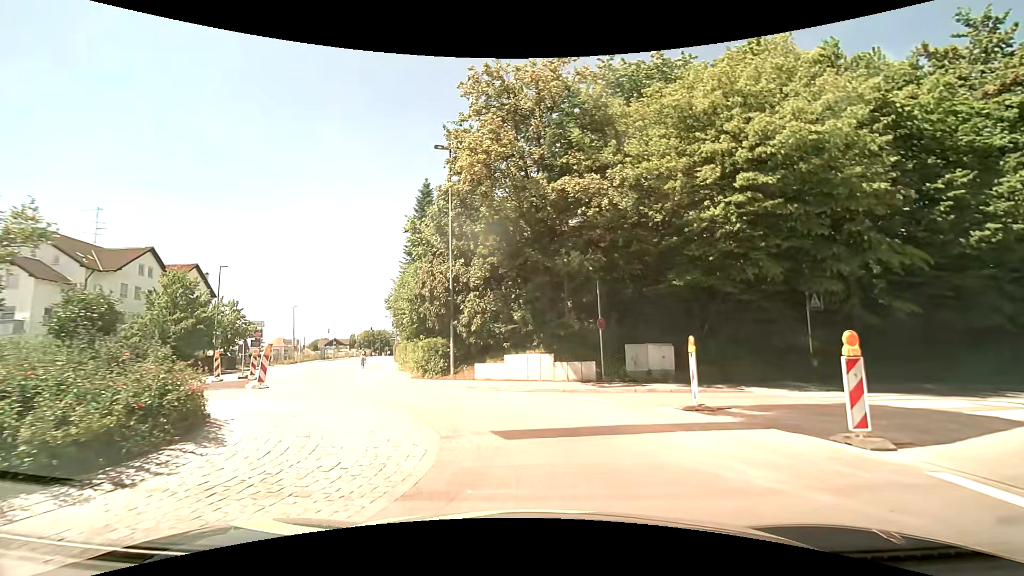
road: tertiary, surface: asphalt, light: Day
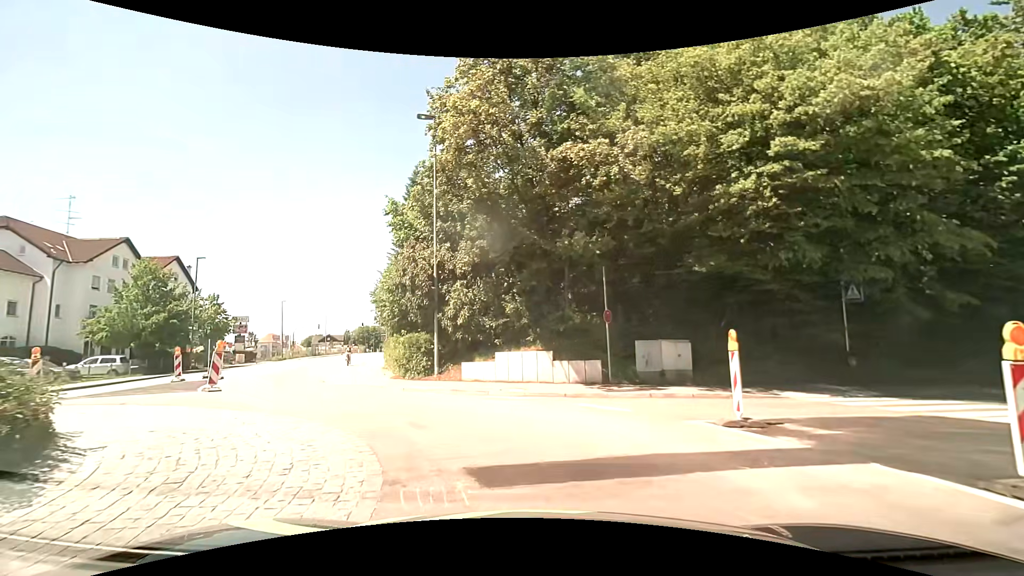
(0.0, +2.7) m; +1°
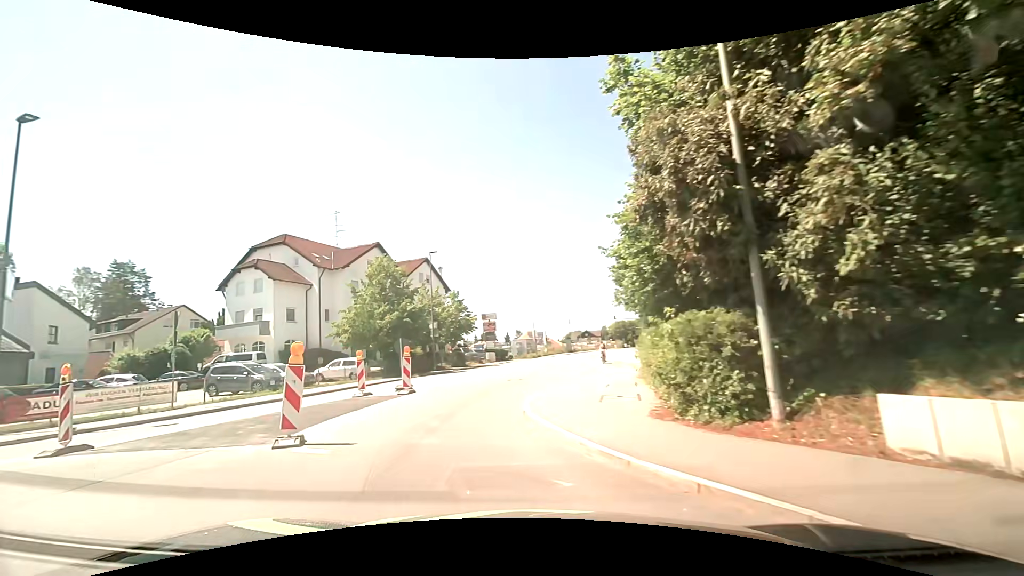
(-2.0, +11.2) m; -29°
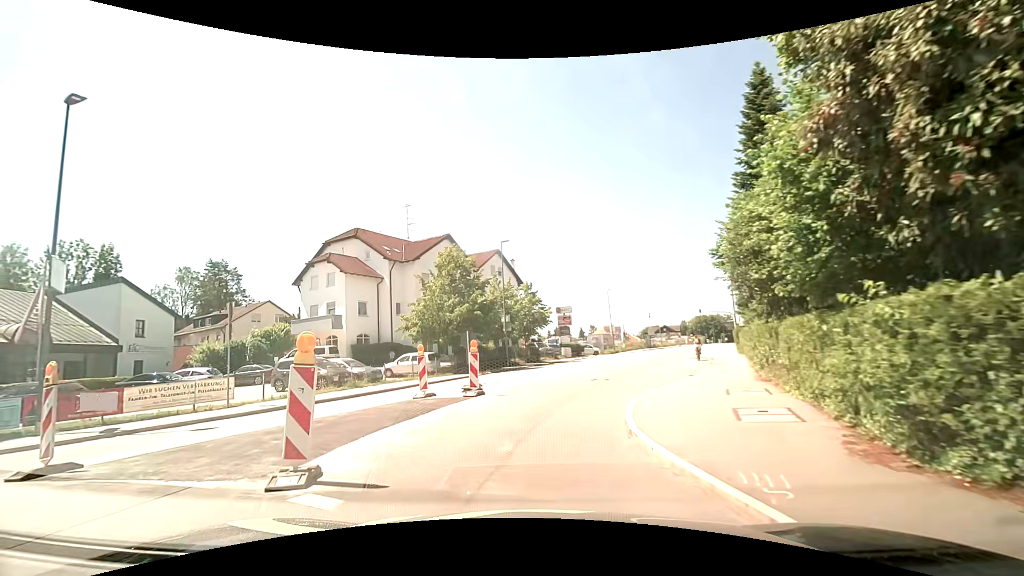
(-0.2, +3.0) m; -8°
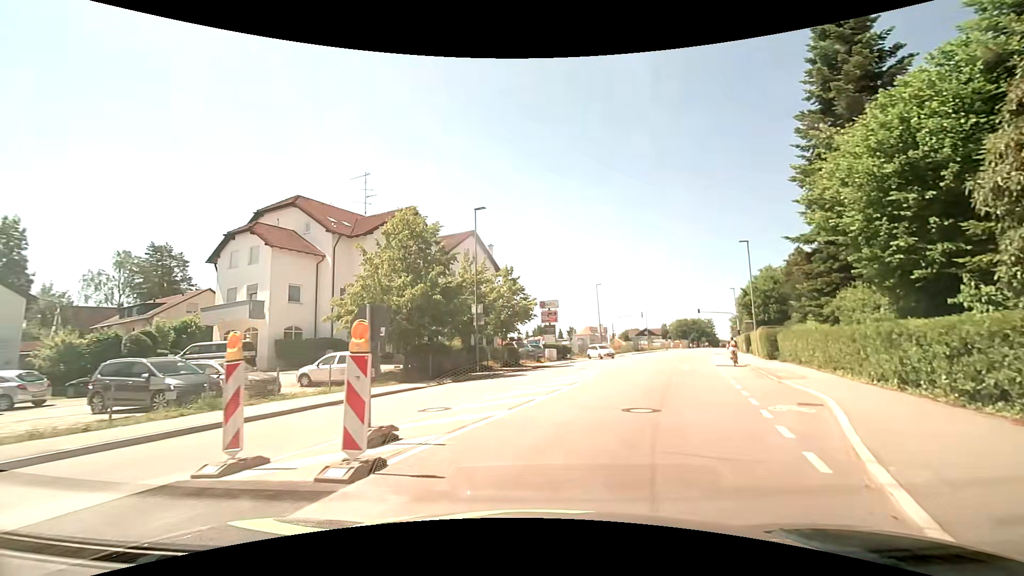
(-0.3, +9.6) m; +2°
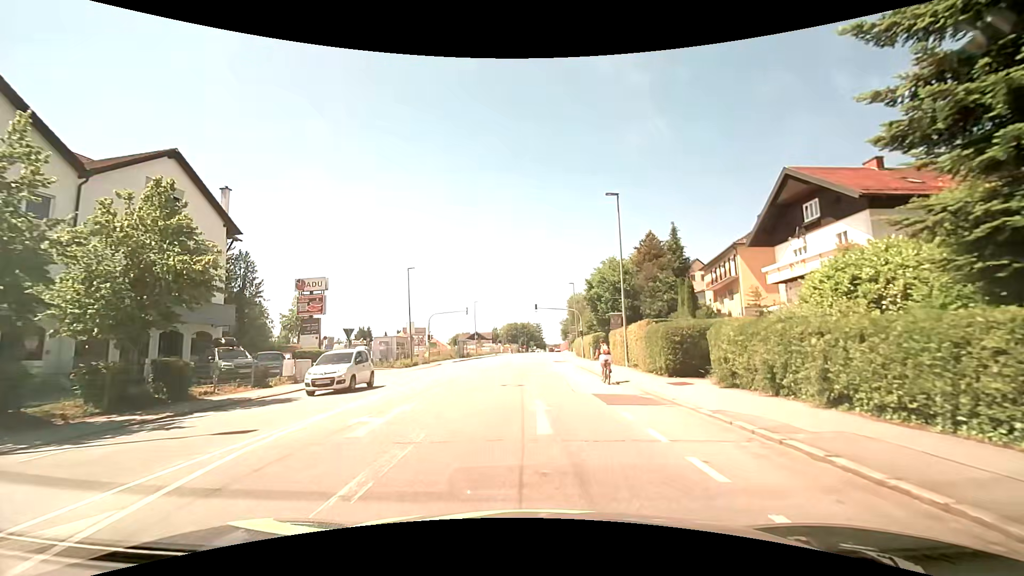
(+4.4, +18.8) m; +19°
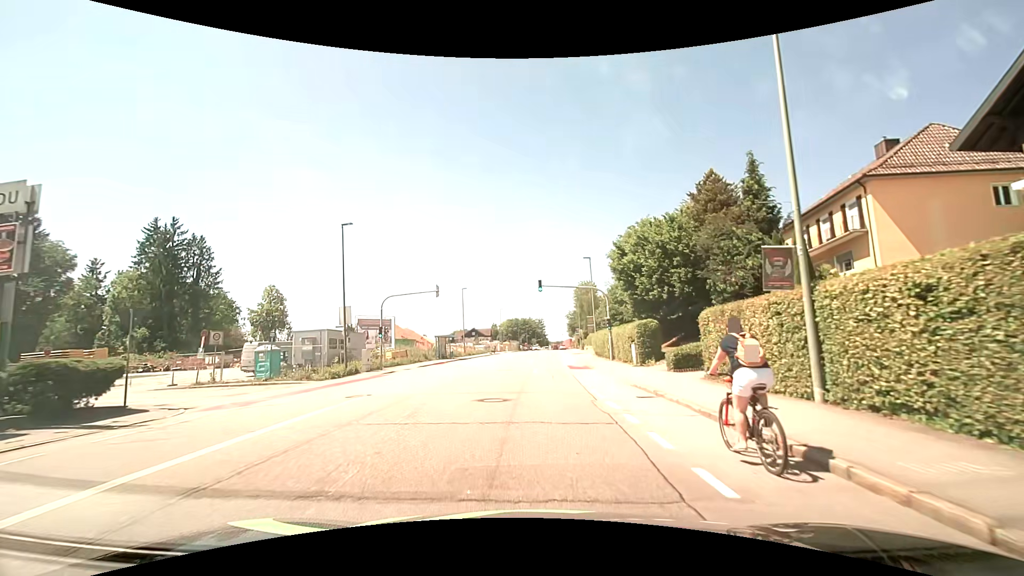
(+0.1, +18.8) m; 0°
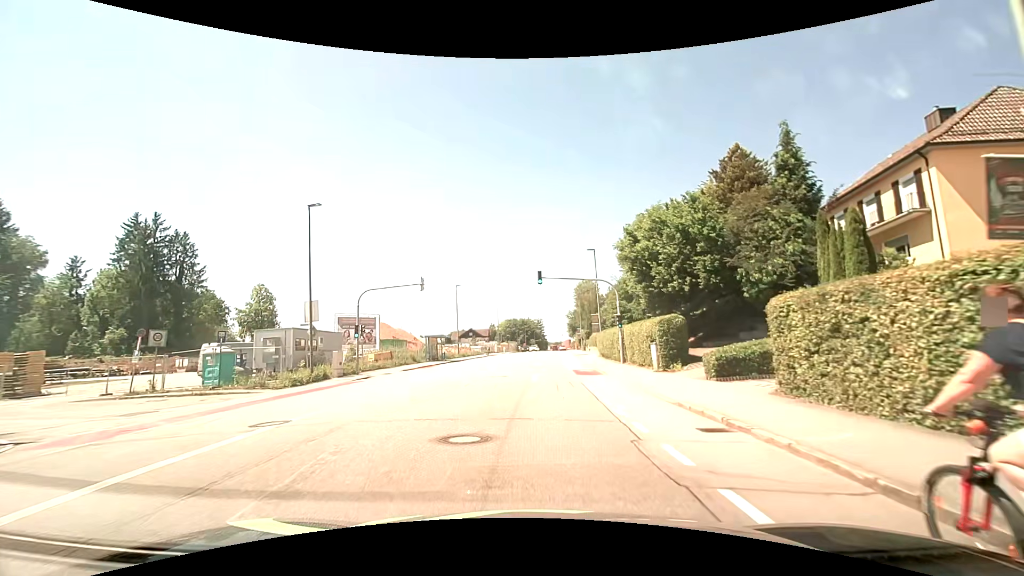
(0.0, +4.9) m; 0°
(0, +10) (0, +20) (0, +30) (+1, +40) (+2, +50) (+3, +60) (+3, +70) (+4, +80) (+4, +90) (+5, +100) m
